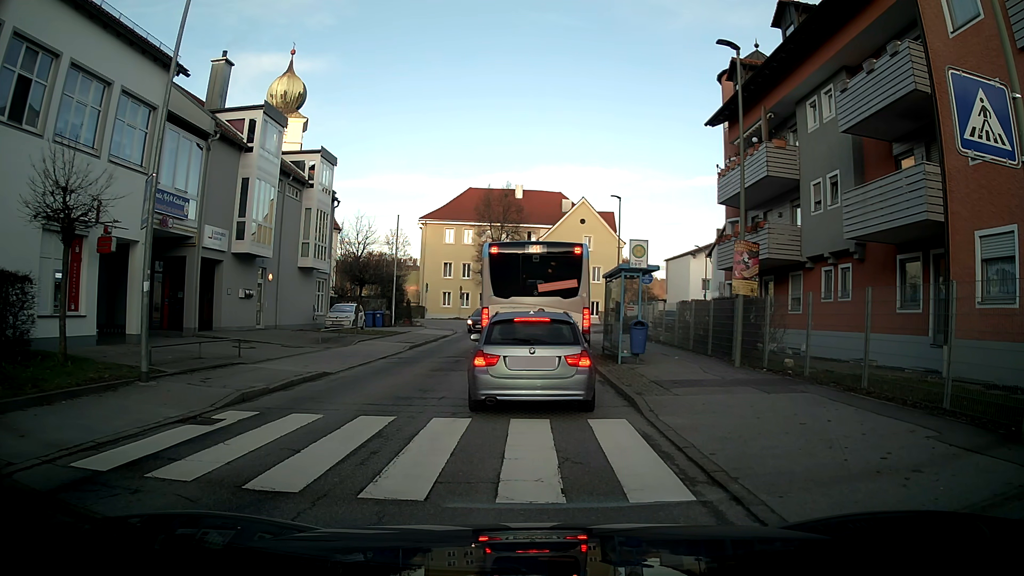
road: unclassified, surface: asphalt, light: Day
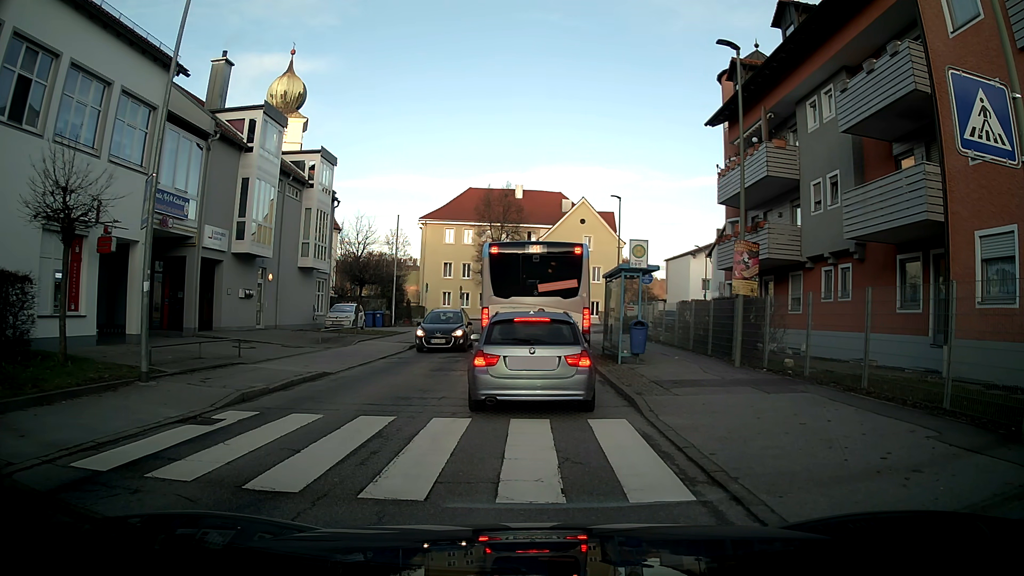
(0.0, 0.0) m; 0°
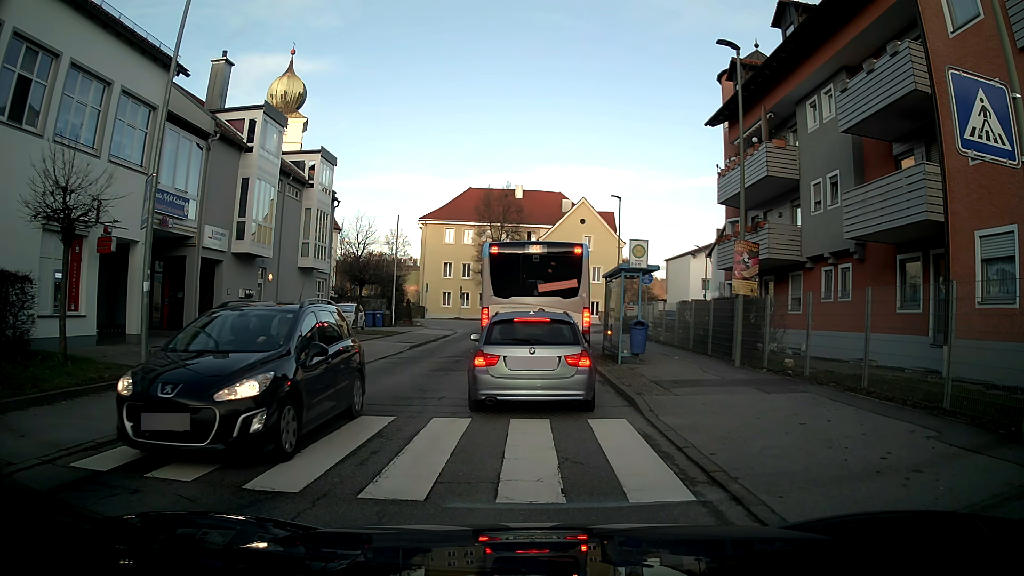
(0.0, 0.0) m; 0°
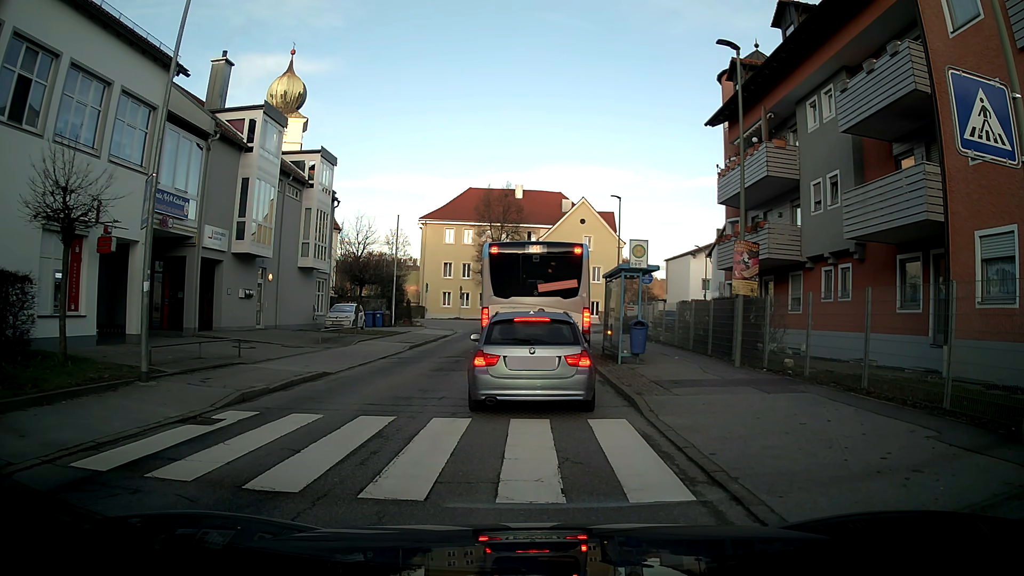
(0.0, 0.0) m; 0°
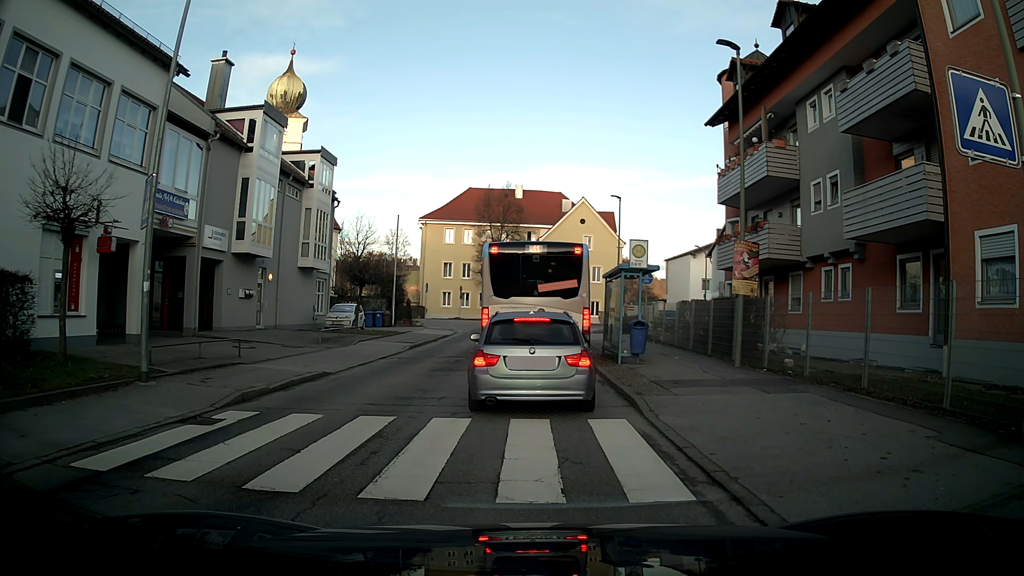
(0.0, 0.0) m; 0°
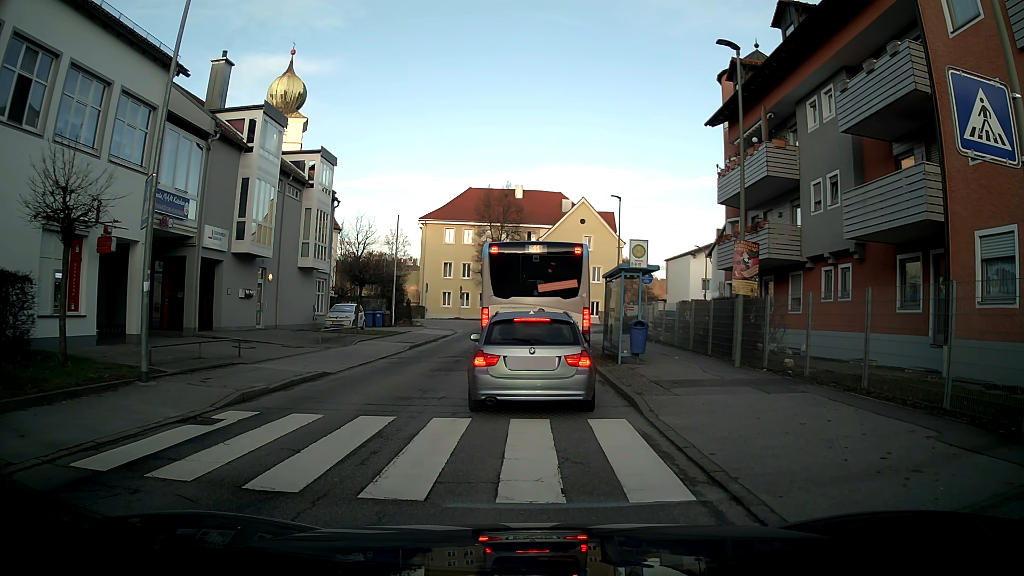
(0.0, 0.0) m; 0°
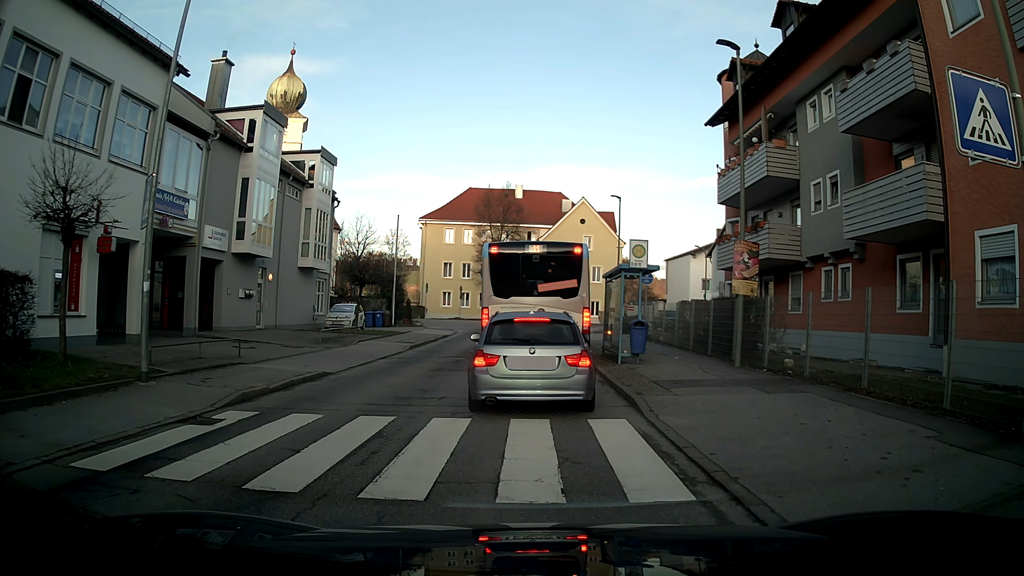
(0.0, 0.0) m; 0°
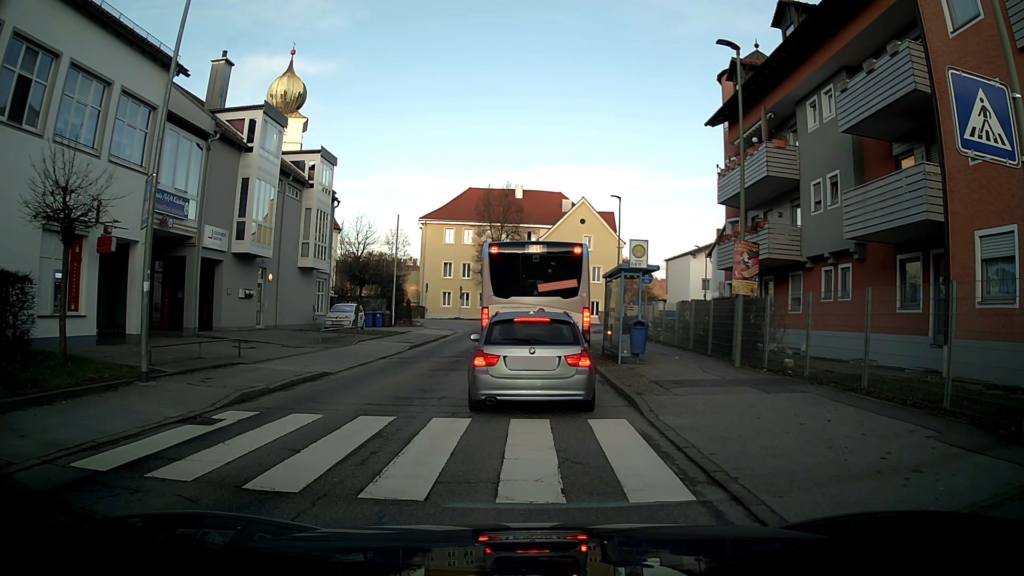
(0.0, 0.0) m; 0°
